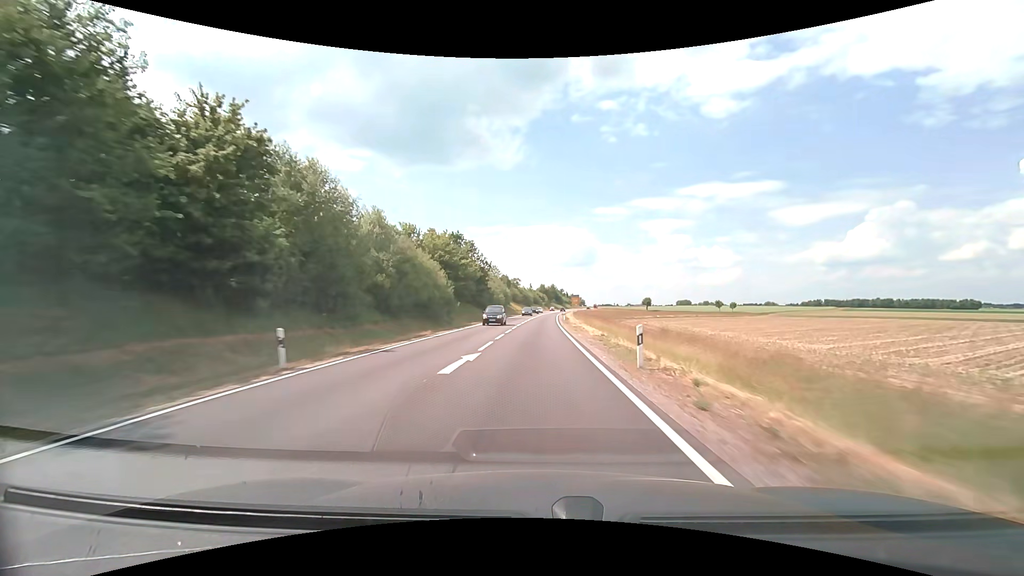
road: secondary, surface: asphalt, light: Day
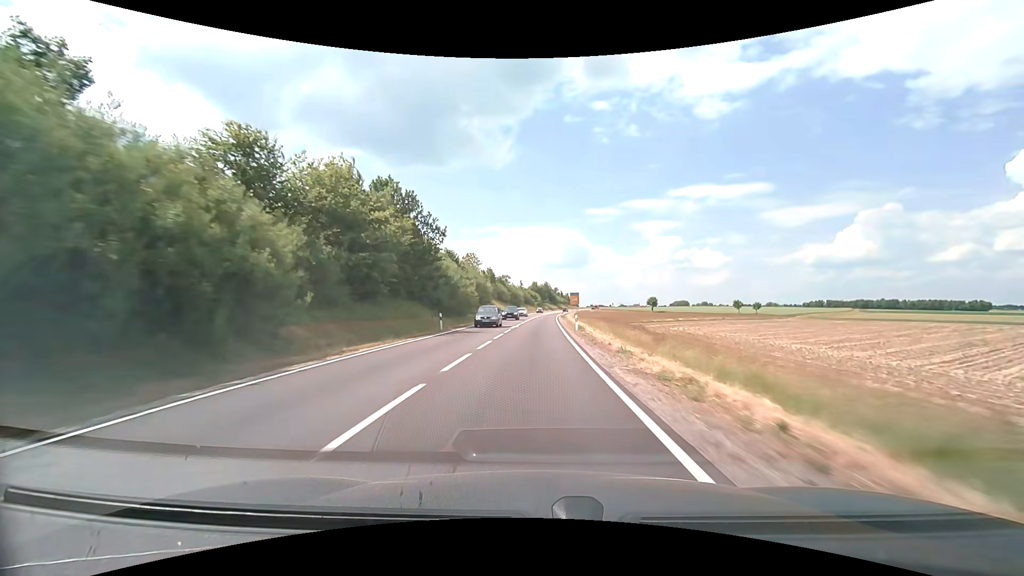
(+0.2, +29.7) m; +1°
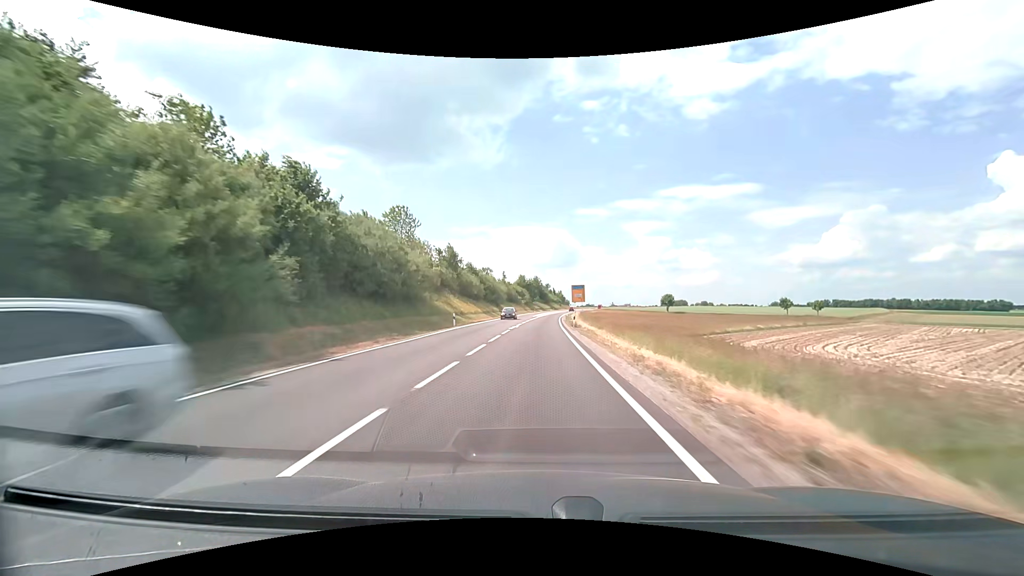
(+0.4, +44.7) m; +1°
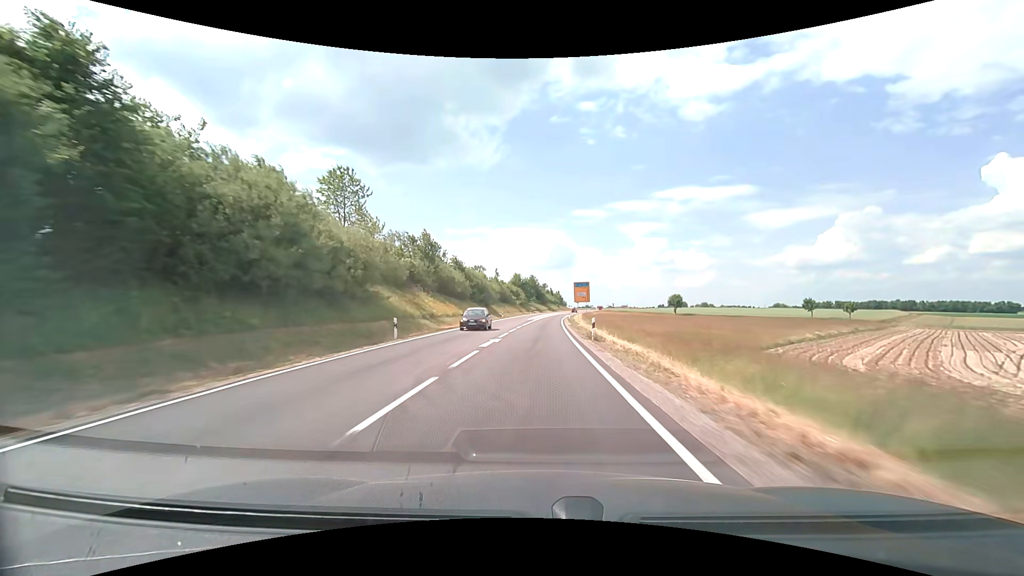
(0.0, +14.8) m; 0°
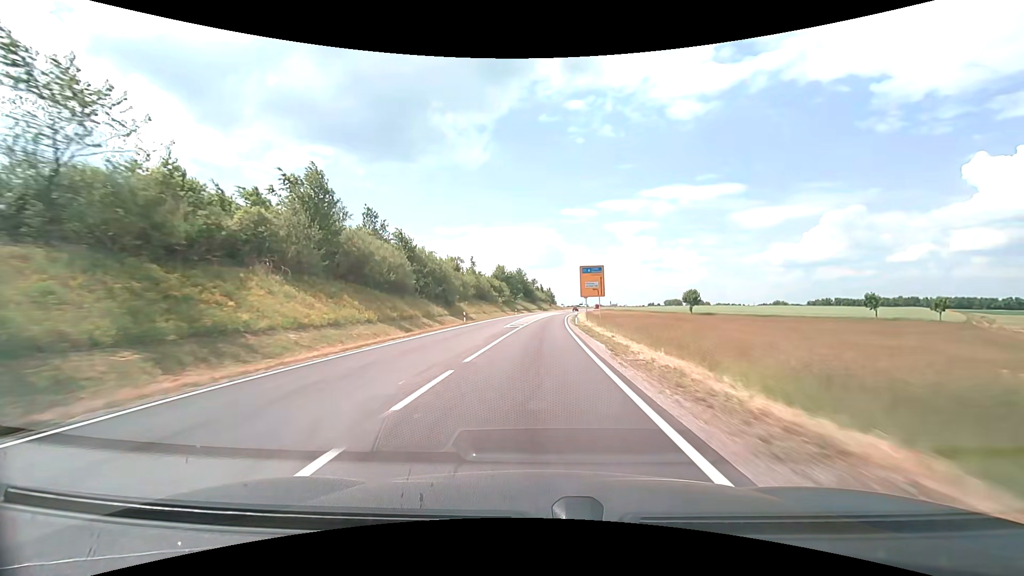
(+0.3, +29.2) m; +1°
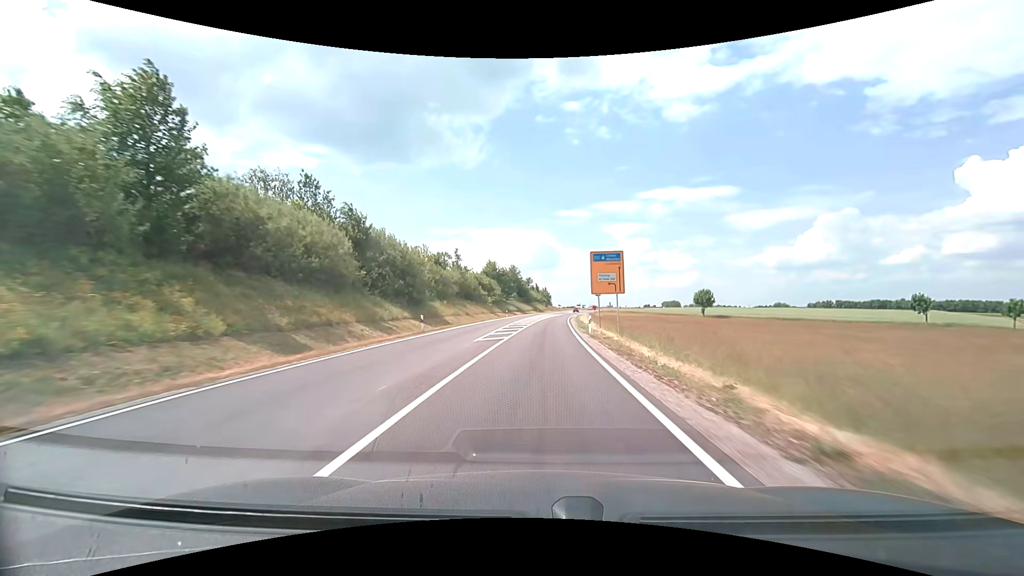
(+0.1, +14.4) m; 0°
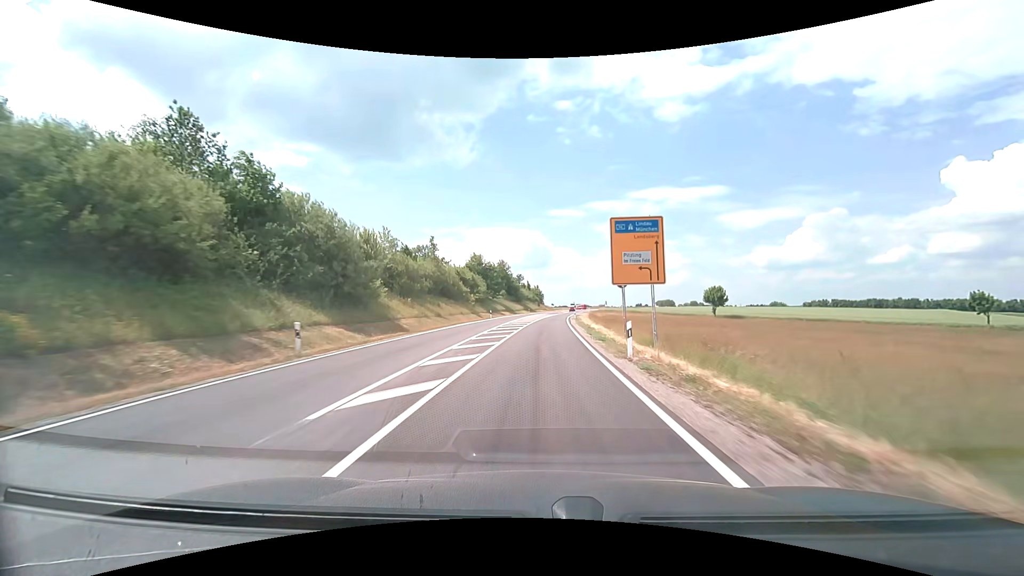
(+0.1, +14.2) m; +1°
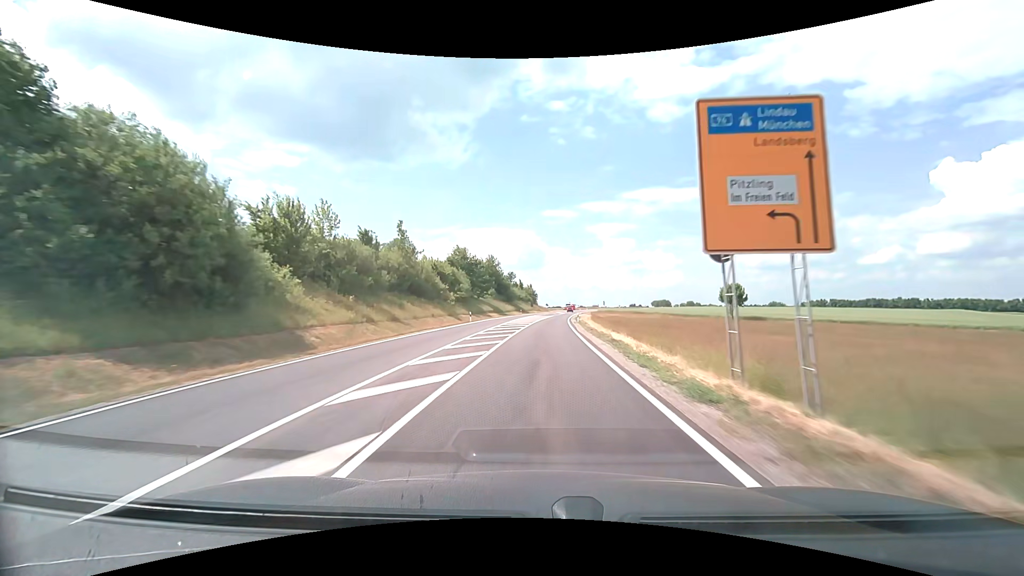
(+0.1, +13.9) m; +1°
(0, +10) (0, +20) (+1, +30) (+1, +40) (+2, +50) (+2, +60) (+3, +70) (+4, +80) (+5, +90) (+6, +100) m
